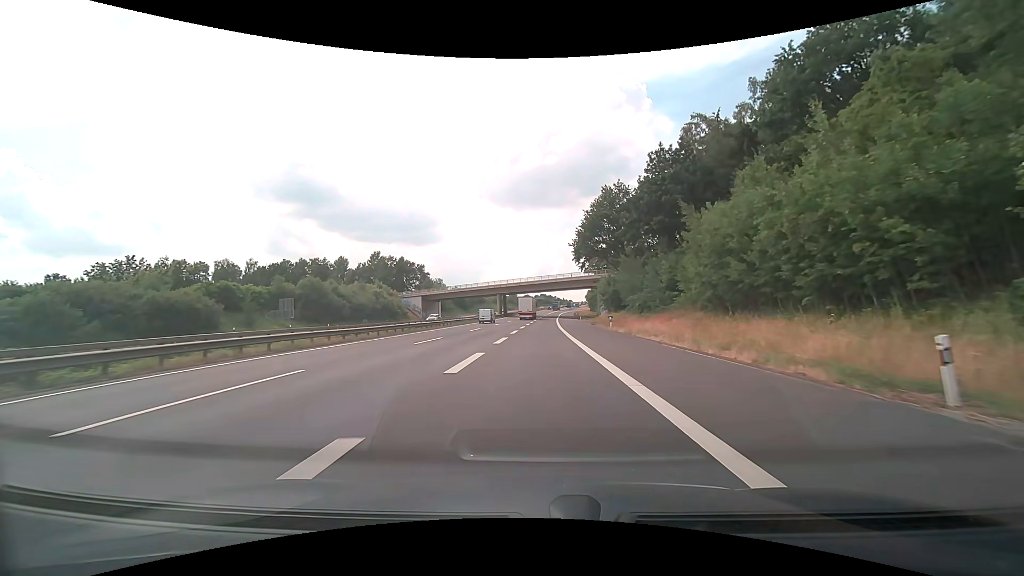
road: motorway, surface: asphalt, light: Day
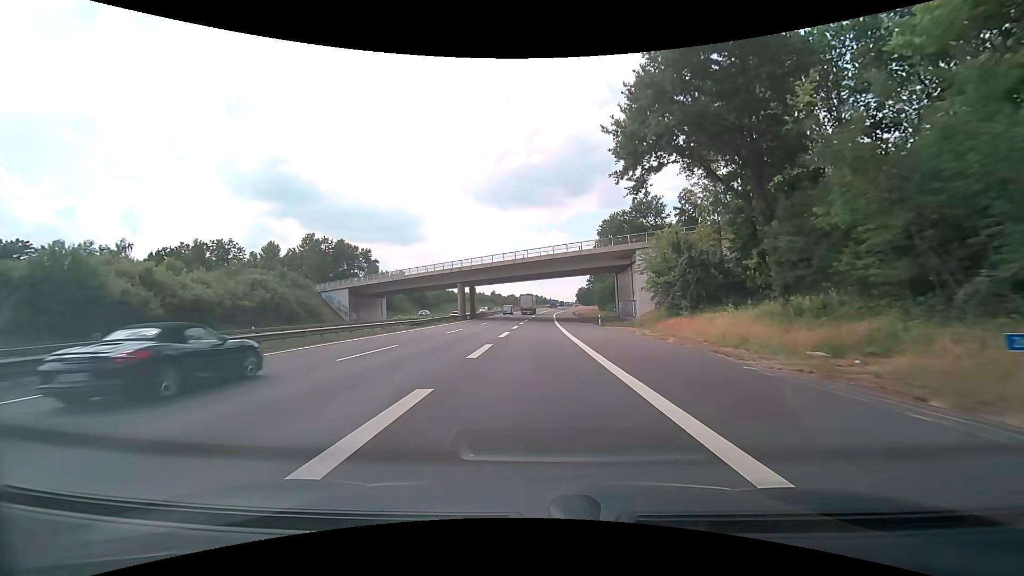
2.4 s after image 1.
(+0.2, +44.8) m; +1°
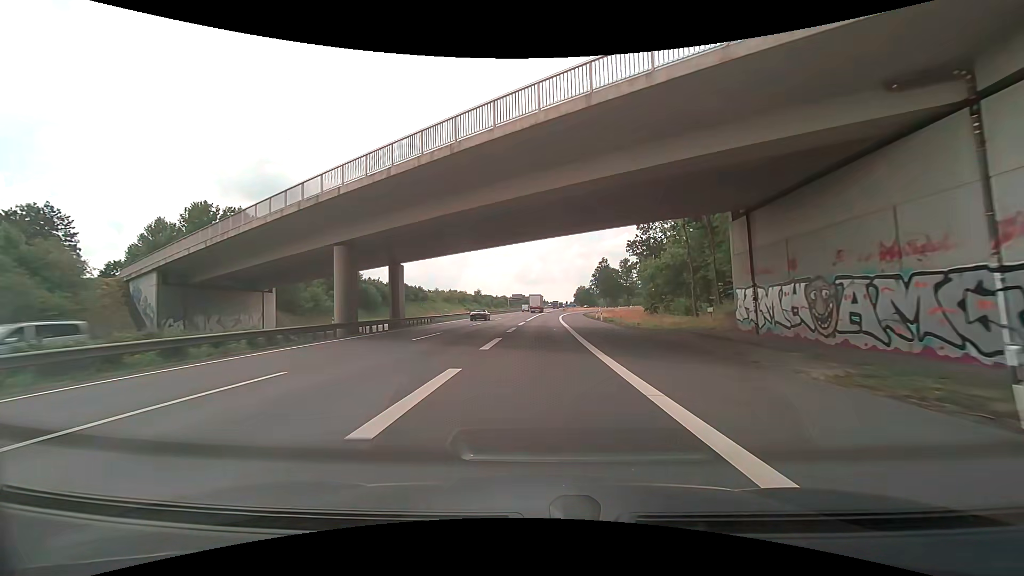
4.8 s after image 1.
(+0.6, +45.2) m; +1°
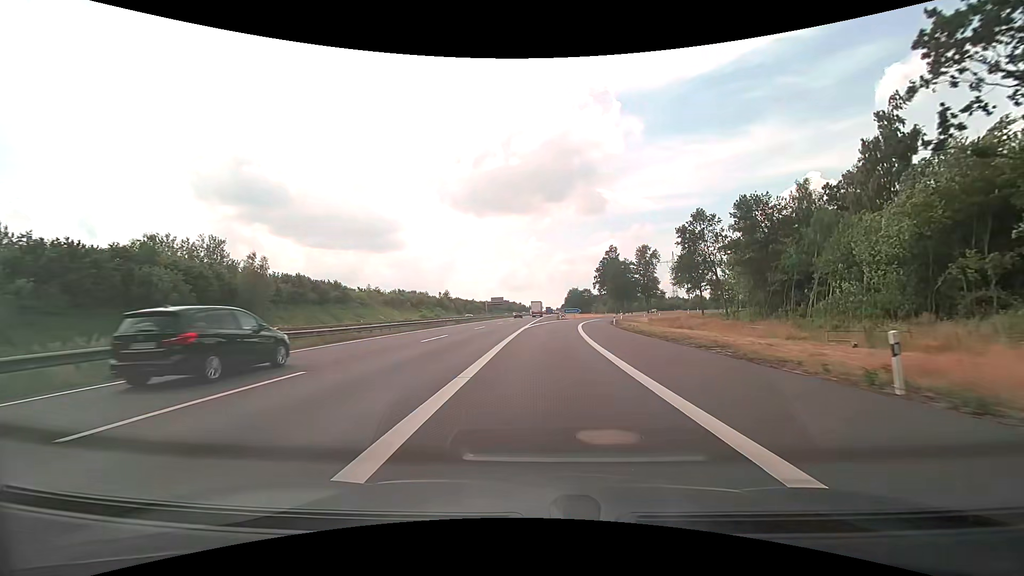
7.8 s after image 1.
(+0.6, +52.7) m; +1°
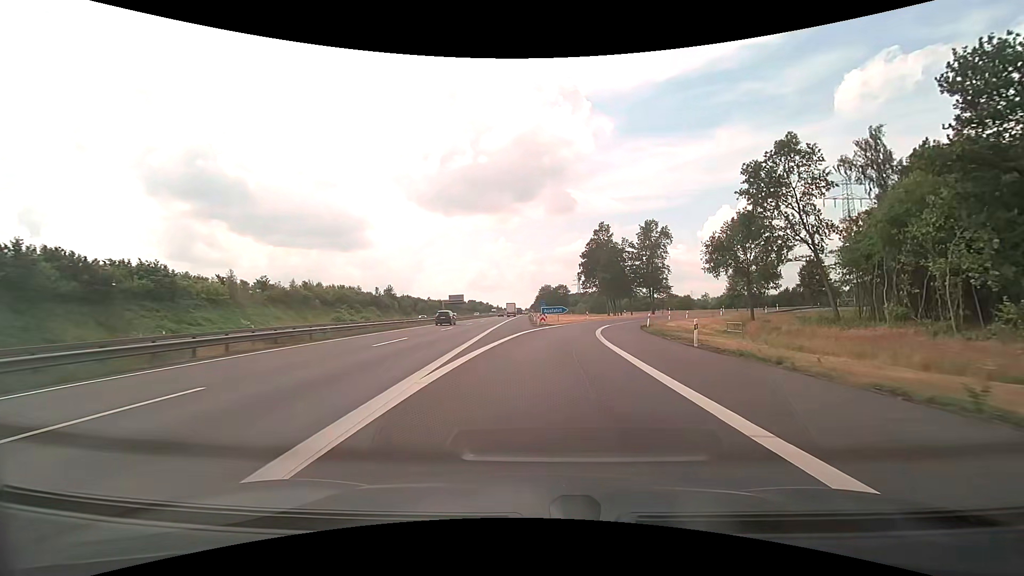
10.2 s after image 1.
(+1.2, +37.6) m; +4°
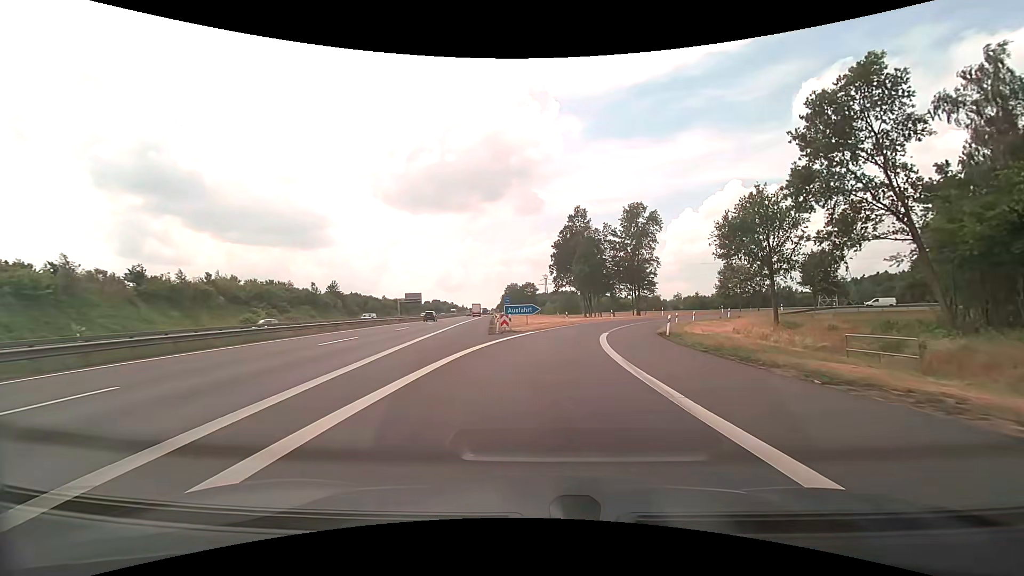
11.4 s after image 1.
(+0.6, +17.1) m; +3°
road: motorway_link
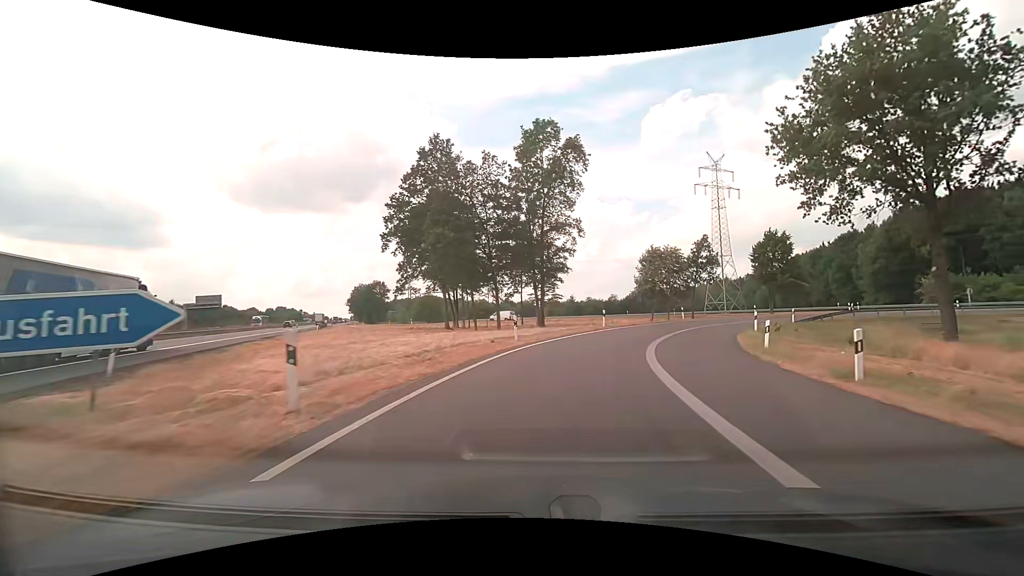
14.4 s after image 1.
(+4.3, +38.0) m; +16°
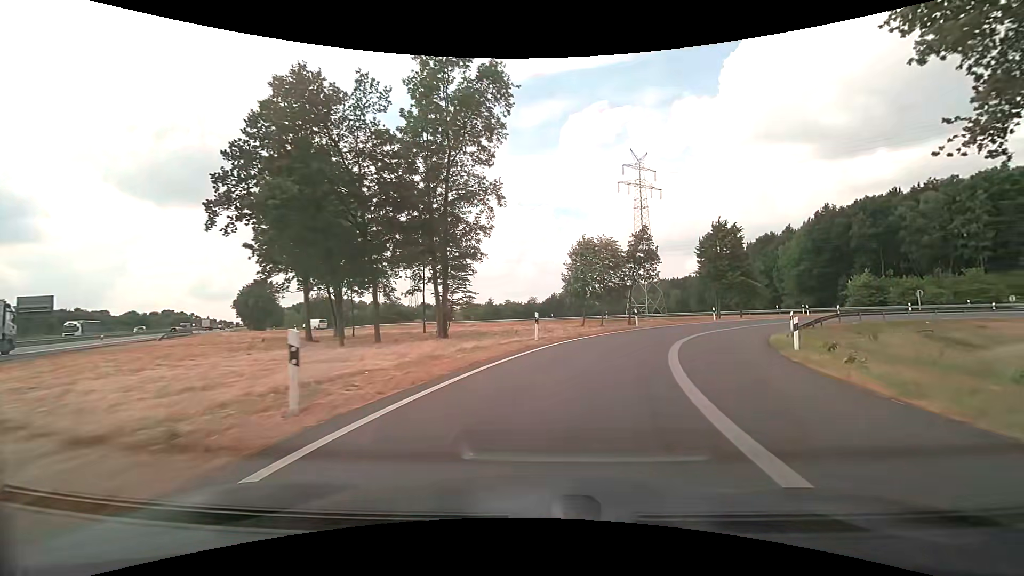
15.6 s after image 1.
(+0.9, +13.5) m; +9°
(+1, +10) (+3, +20) (+7, +29) (+13, +37) (+20, +44) (+28, +50) (+37, +54) (+46, +57) (+56, +59) (+66, +59) m
